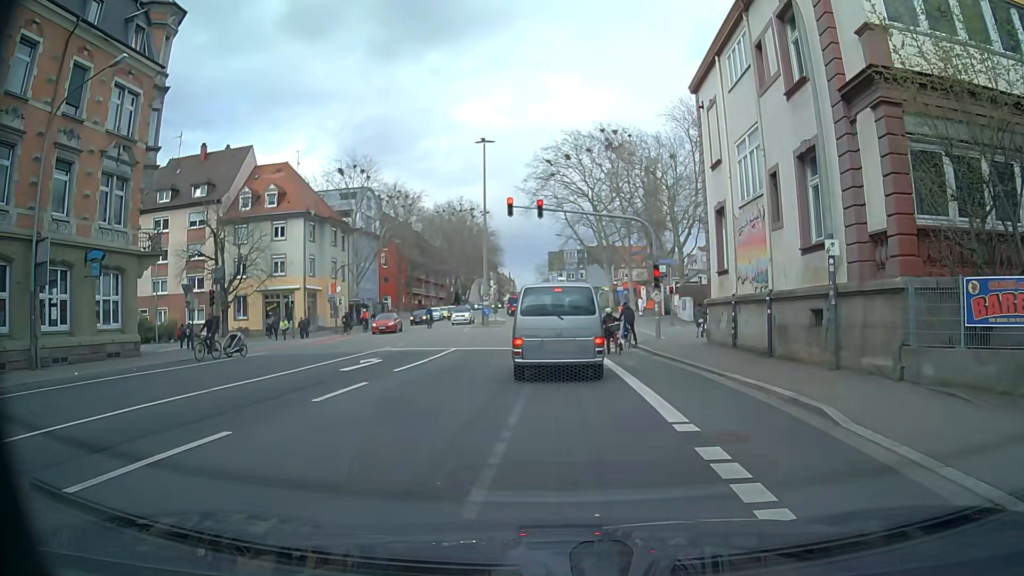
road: secondary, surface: asphalt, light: Day
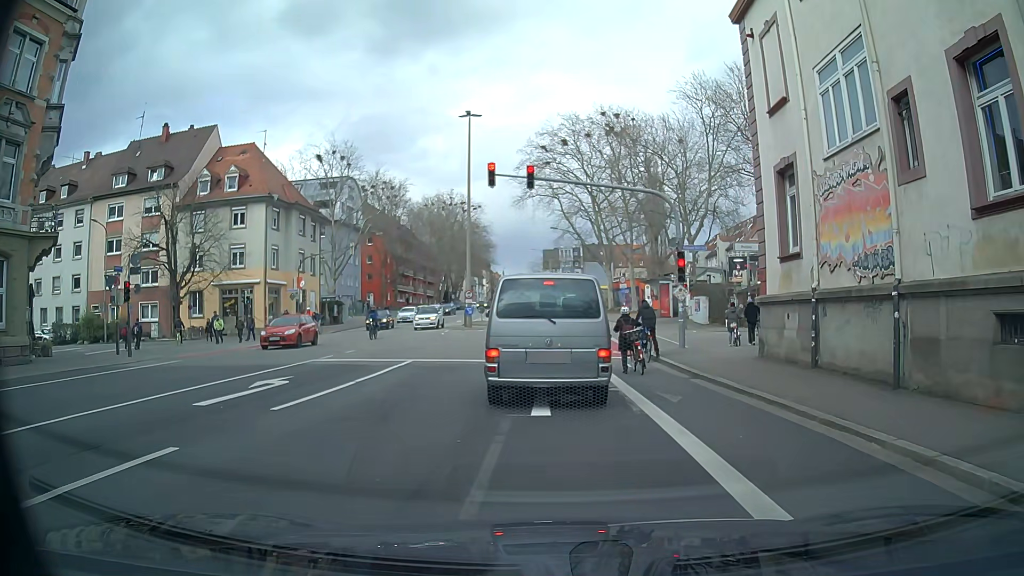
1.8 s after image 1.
(0.0, +6.9) m; 0°
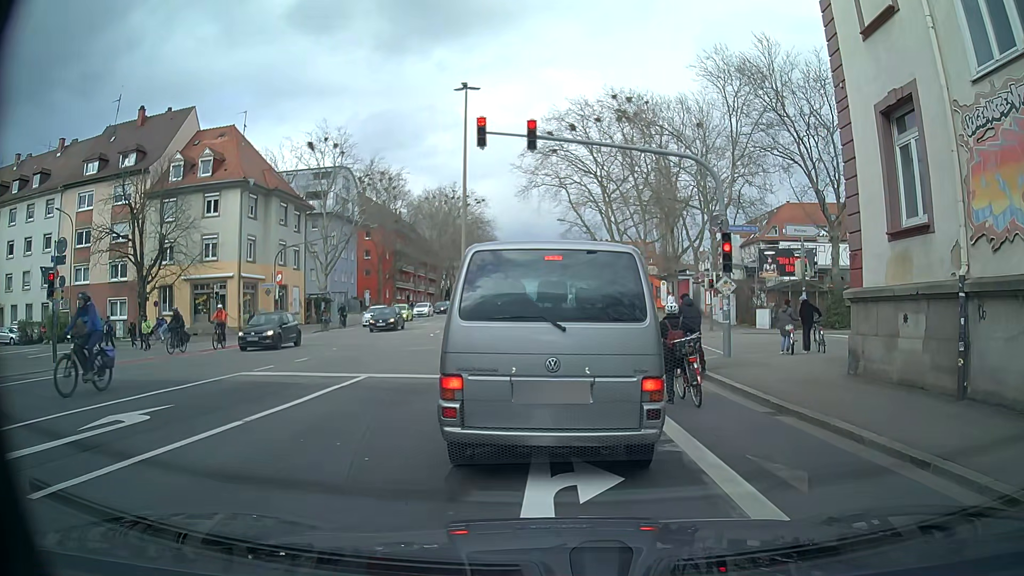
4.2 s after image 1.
(0.0, +5.1) m; +2°
